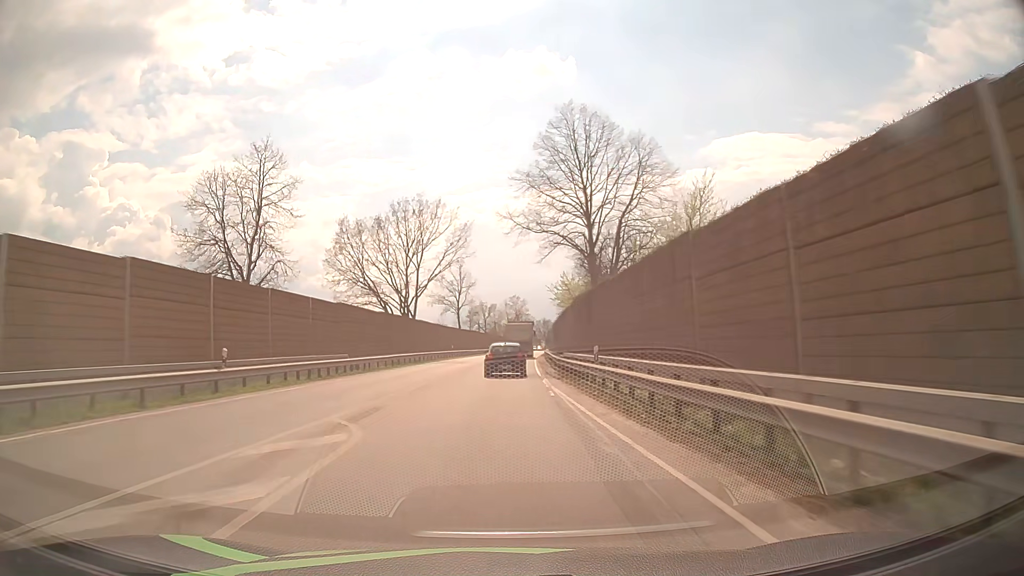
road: primary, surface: asphalt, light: Day
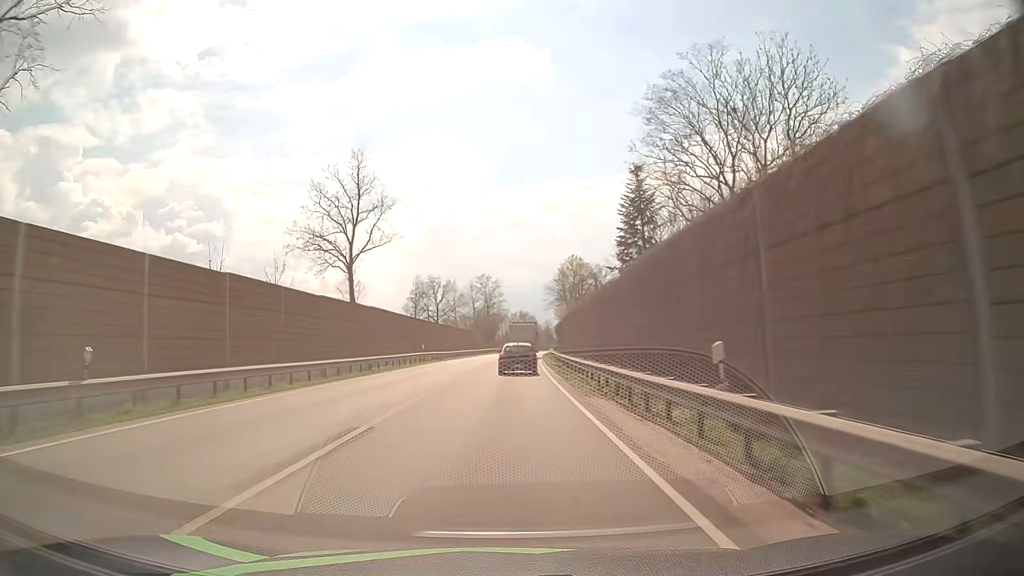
(+0.9, +60.3) m; +2°
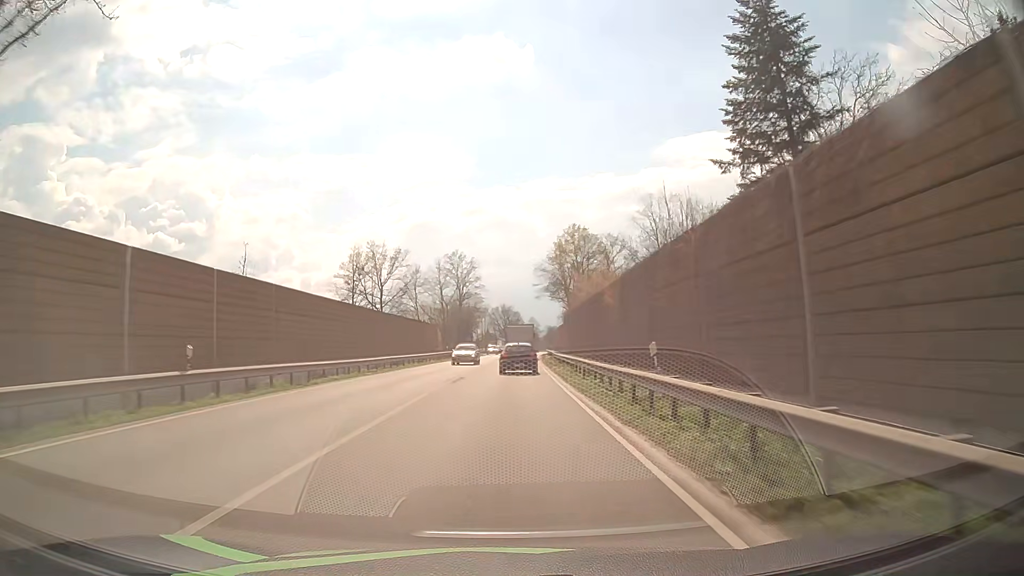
(+0.6, +36.1) m; +2°
(0, +10) (0, +20) (0, +30) (0, +40) (+1, +50) (+1, +60) (+1, +70) (+2, +80) (+2, +90) (+3, +100) m
